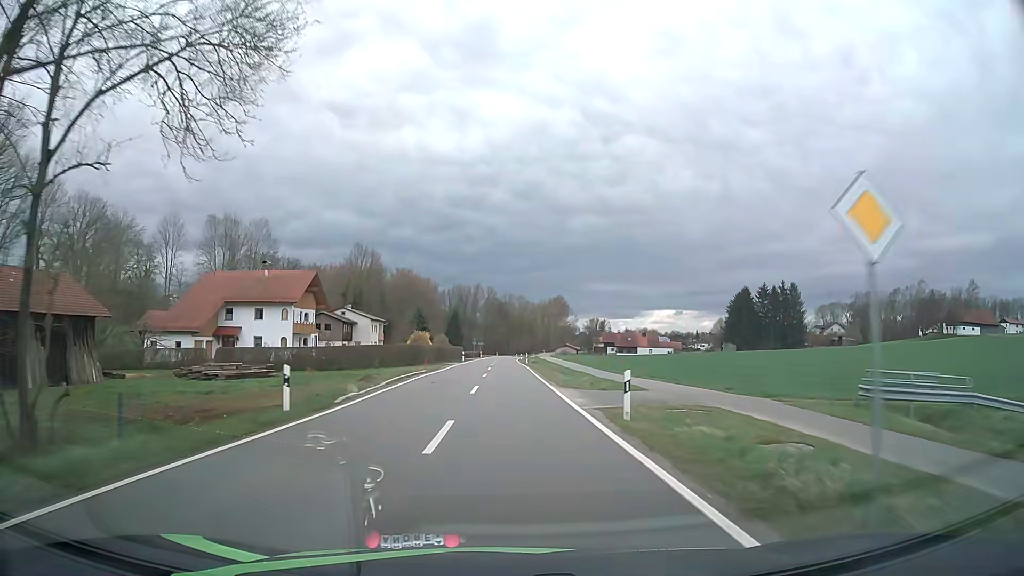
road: tertiary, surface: asphalt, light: Day
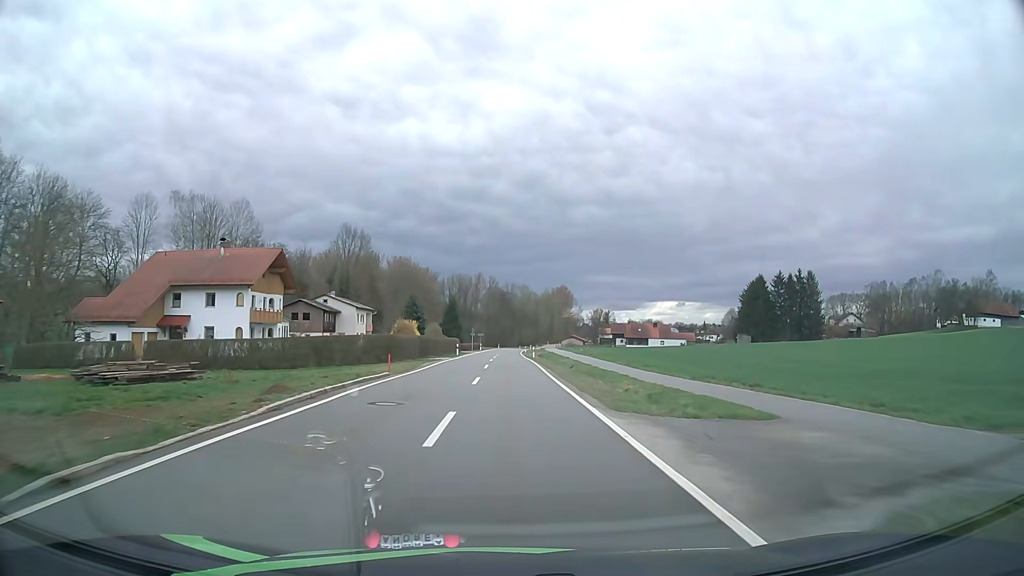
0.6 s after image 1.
(0.0, +12.1) m; 0°
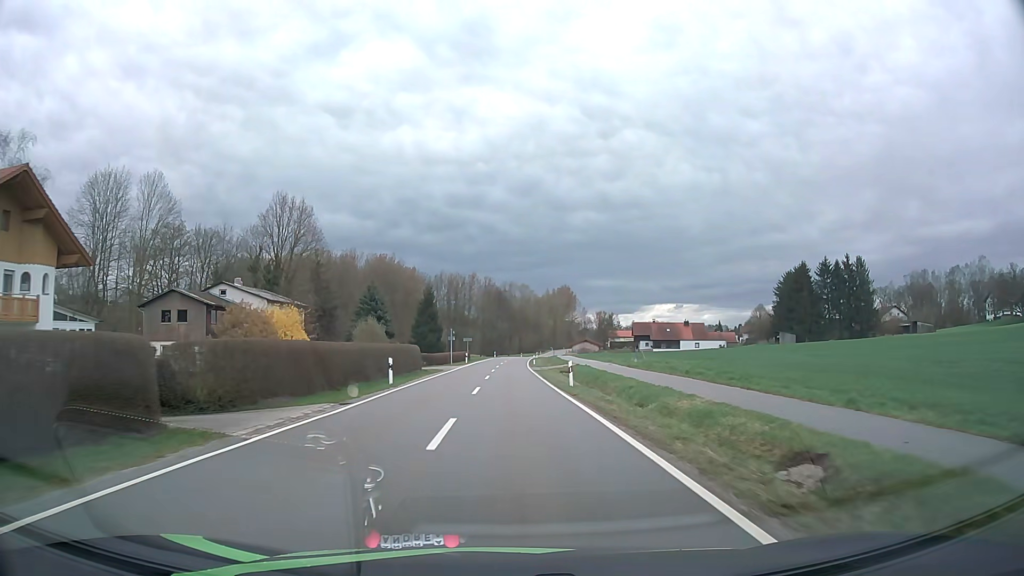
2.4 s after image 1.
(-0.1, +35.5) m; 0°
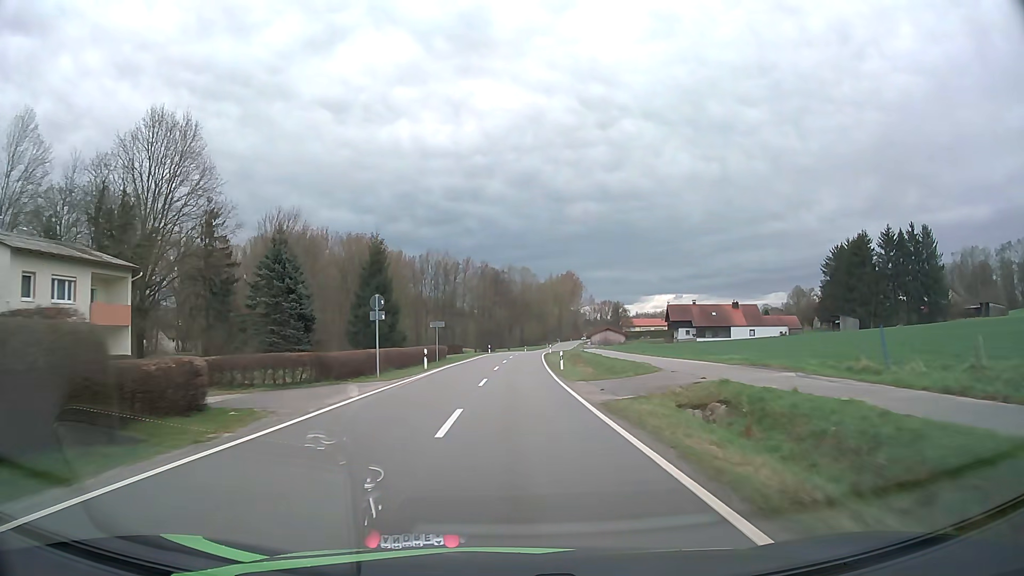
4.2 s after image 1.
(+0.1, +35.1) m; 0°
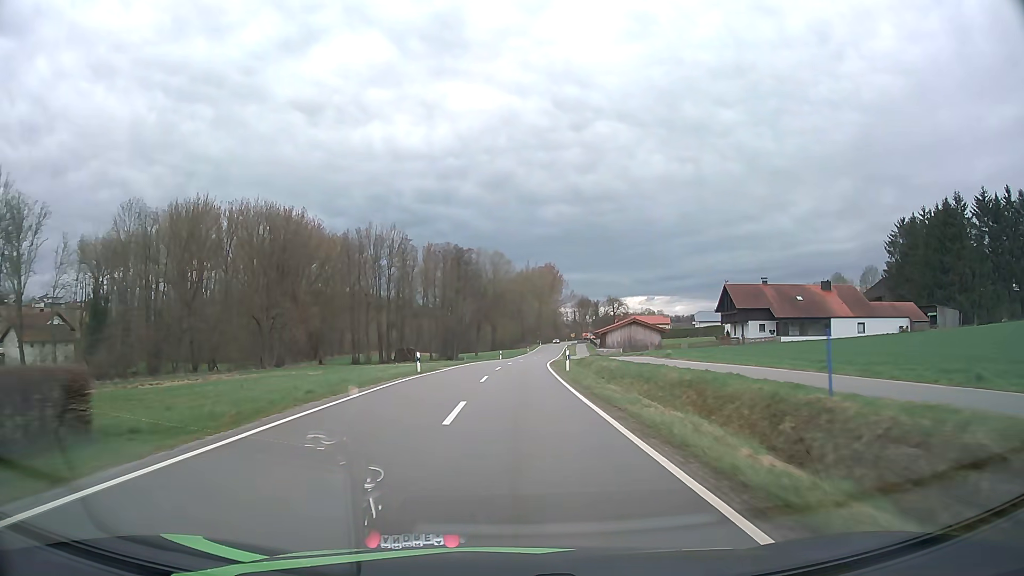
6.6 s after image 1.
(+0.7, +46.2) m; +2°
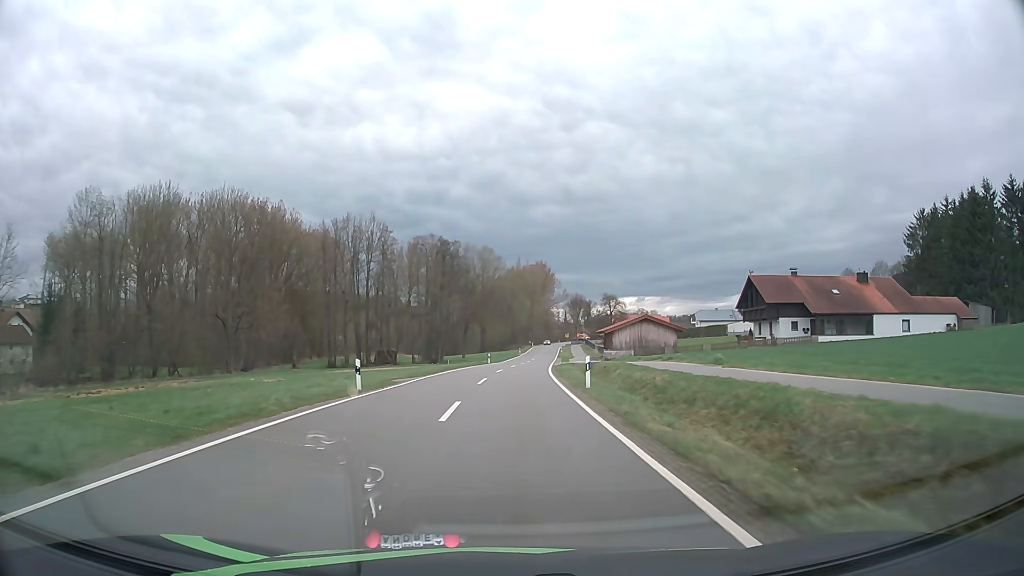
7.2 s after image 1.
(+0.1, +11.3) m; +1°
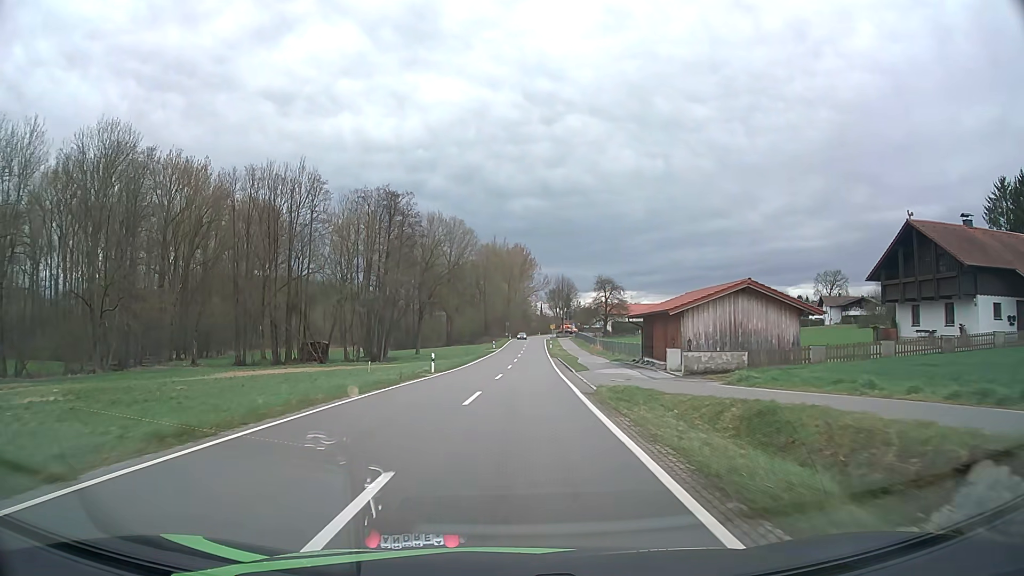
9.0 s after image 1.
(+0.6, +32.6) m; +2°
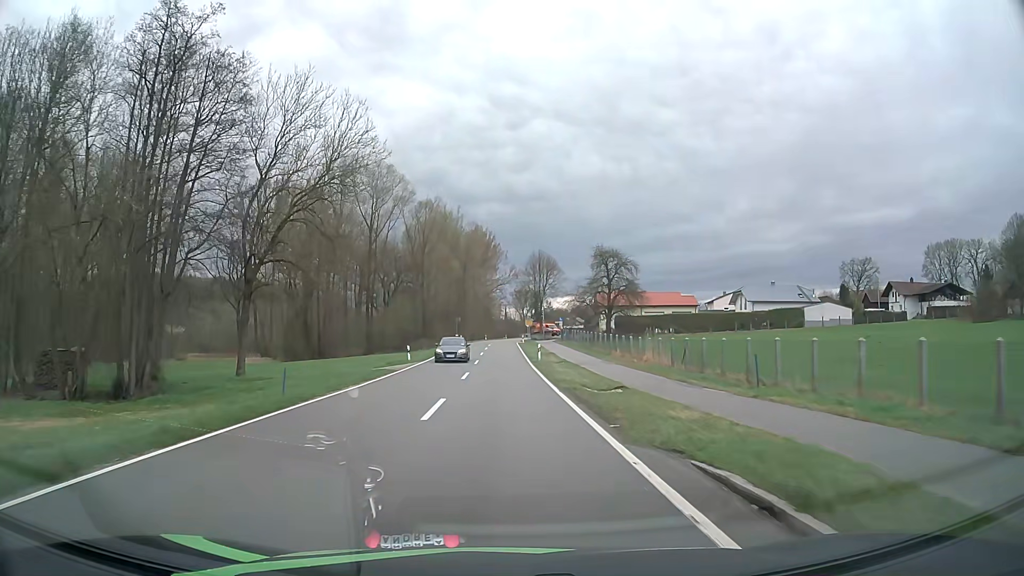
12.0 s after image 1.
(+1.9, +51.1) m; +3°
(0, +10) (0, +20) (0, +30) (-1, +40) (-1, +50) (-1, +60) (-1, +70) (-1, +80) (-1, +90) (-1, +100) m
